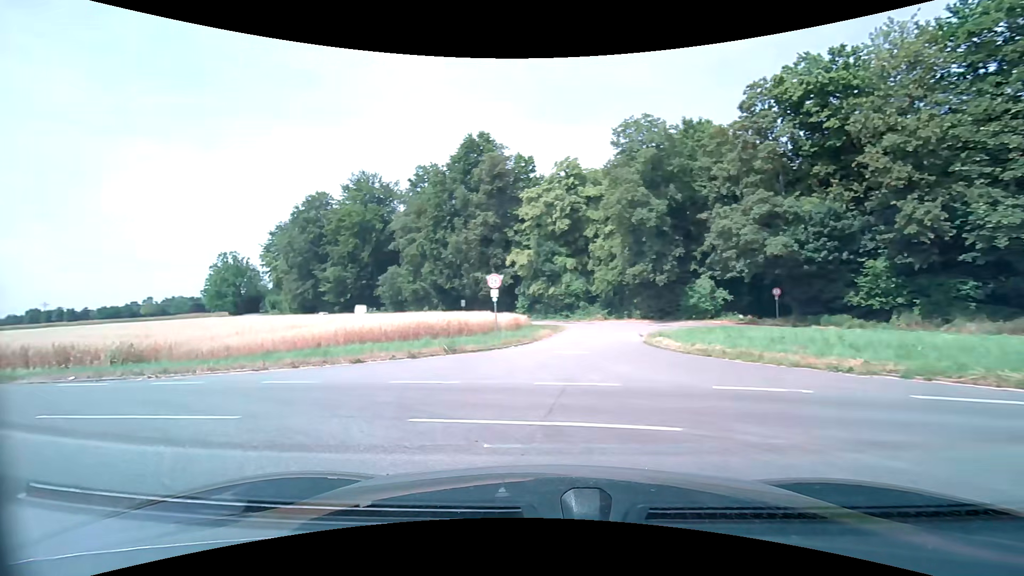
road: unclassified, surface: asphalt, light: Day
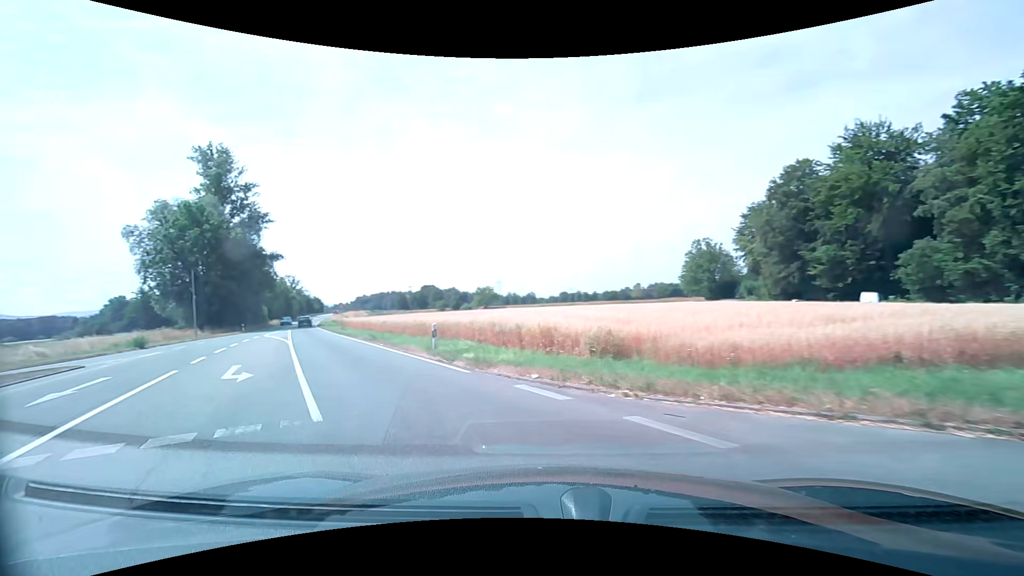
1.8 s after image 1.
(-3.4, +7.3) m; -50°
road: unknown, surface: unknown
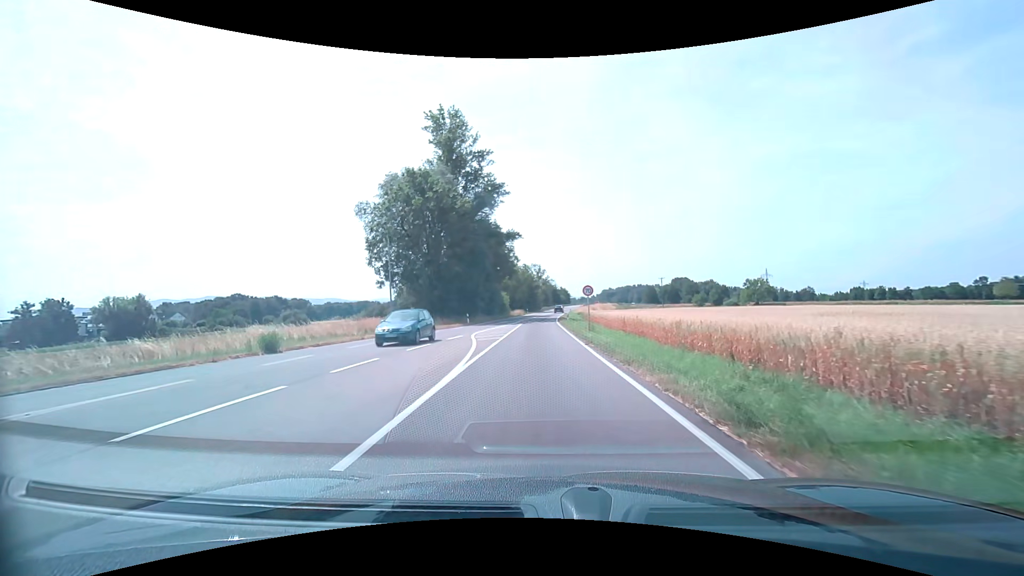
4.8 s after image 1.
(-7.9, +19.6) m; -30°
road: secondary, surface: asphalt
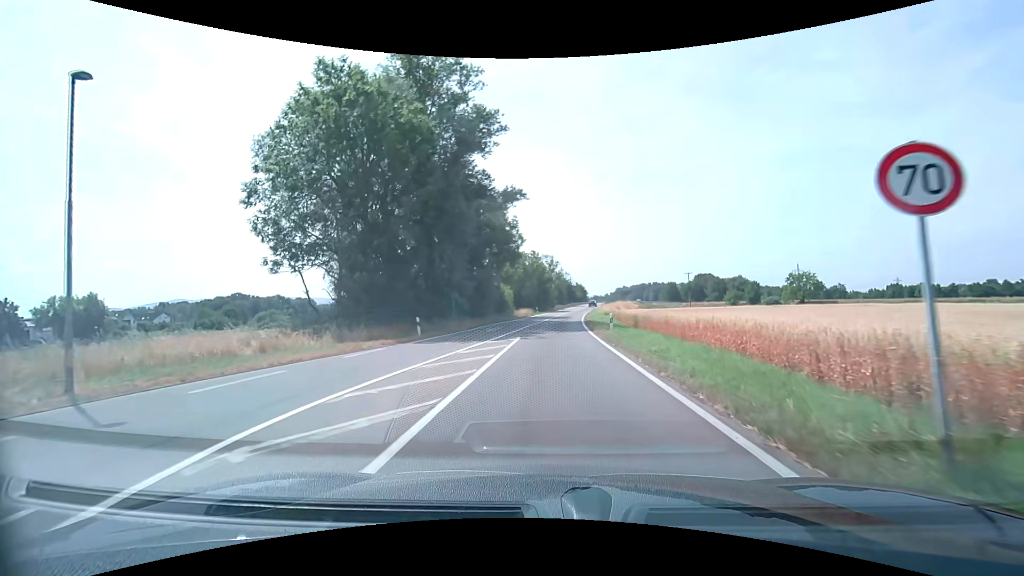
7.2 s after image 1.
(-0.5, +23.5) m; -1°
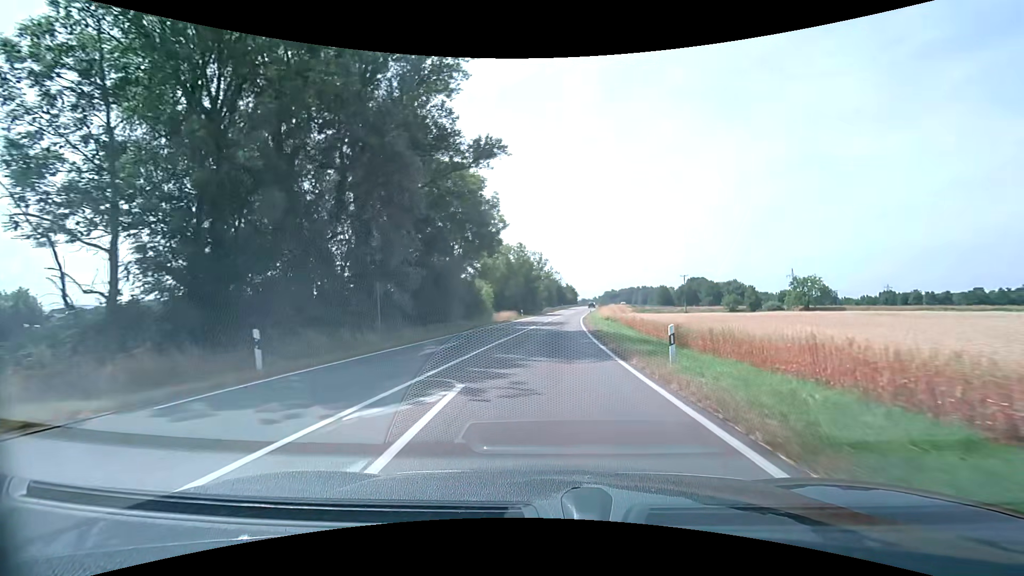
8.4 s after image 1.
(0.0, +13.6) m; +1°
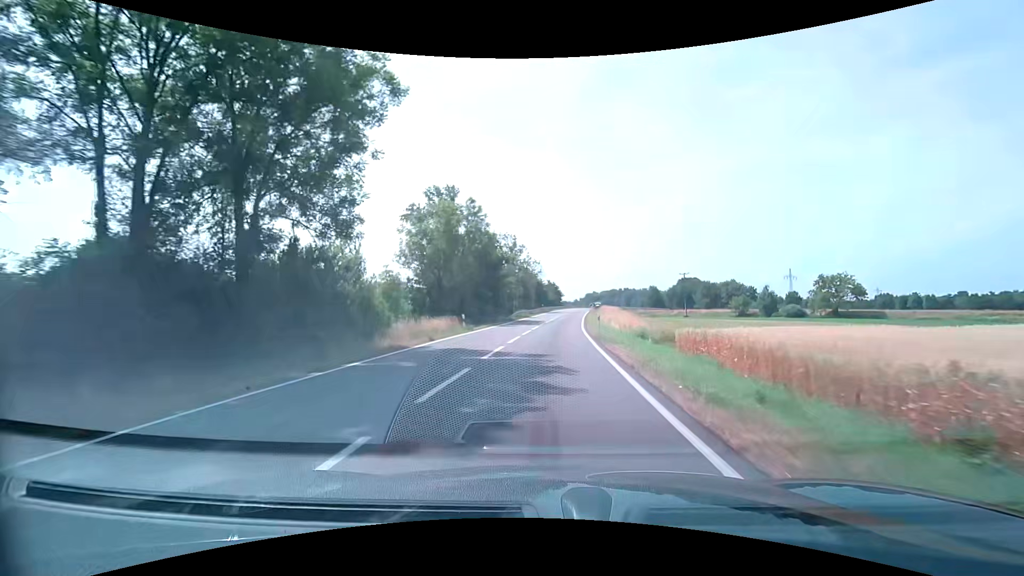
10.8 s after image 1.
(+1.1, +30.9) m; +2°
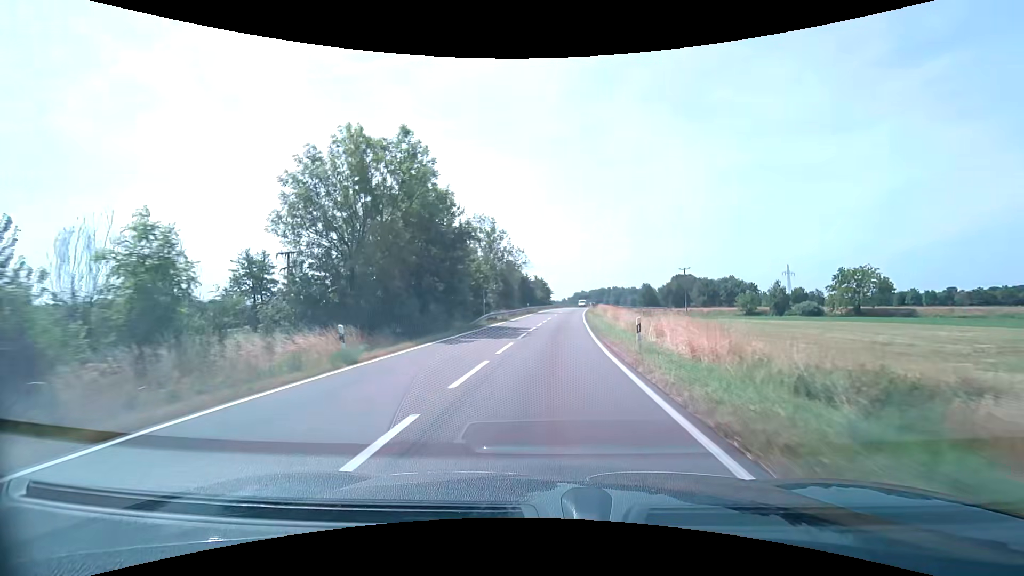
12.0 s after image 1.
(+0.2, +17.0) m; +1°
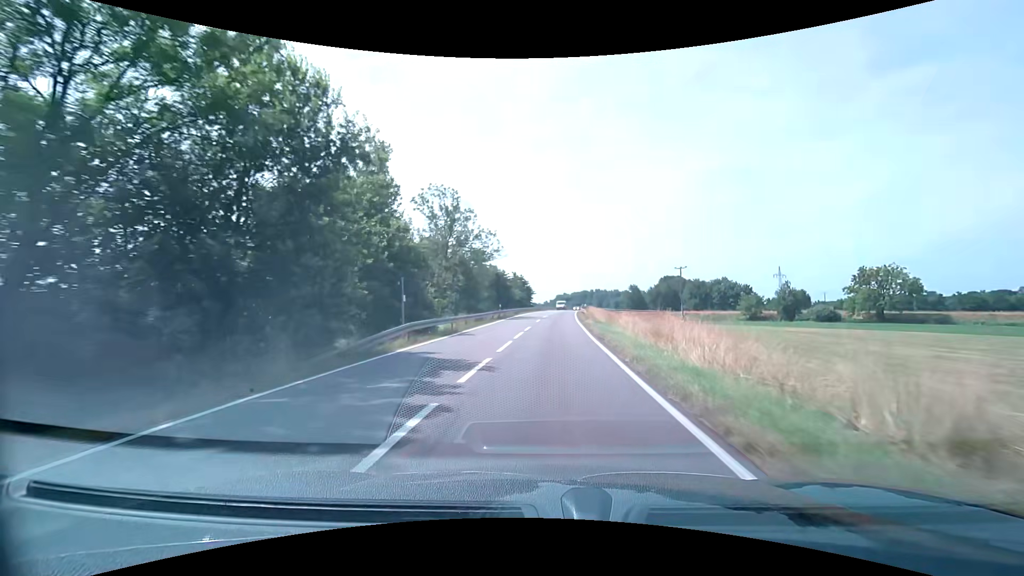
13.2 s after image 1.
(+0.3, +17.6) m; +2°
(0, +10) (0, +20) (0, +30) (+1, +40) (+1, +50) (+2, +60) (+2, +70) (+3, +80) (+4, +90) (+5, +100) m
